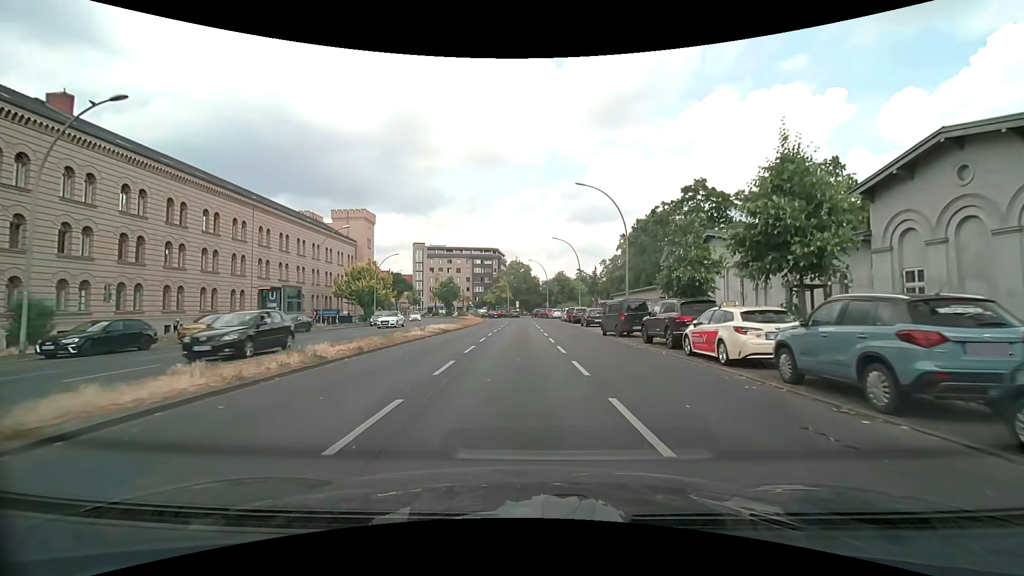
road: primary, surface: asphalt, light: Day
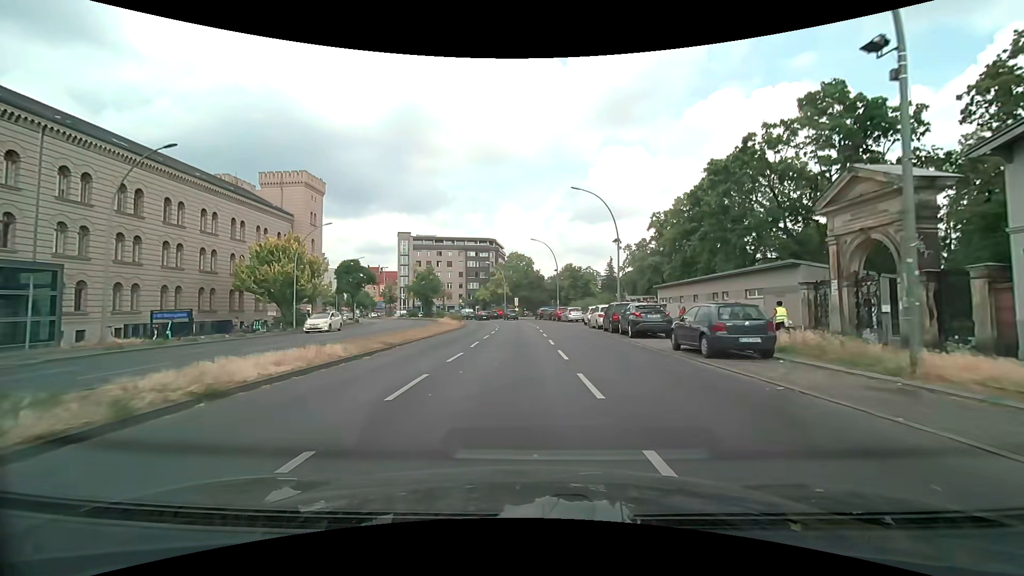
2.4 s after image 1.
(+0.3, +25.6) m; 0°
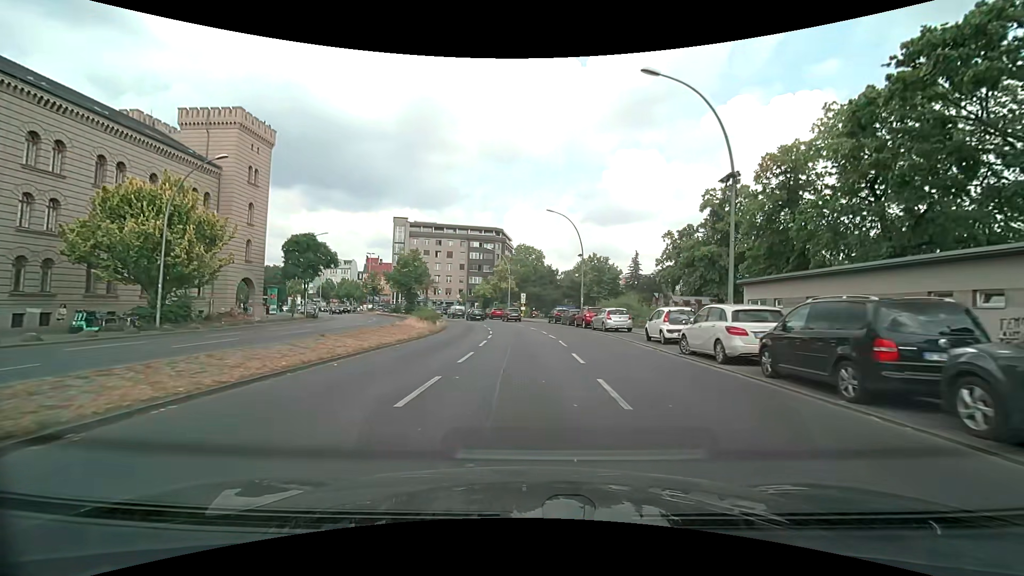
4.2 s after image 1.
(-0.2, +18.7) m; -1°
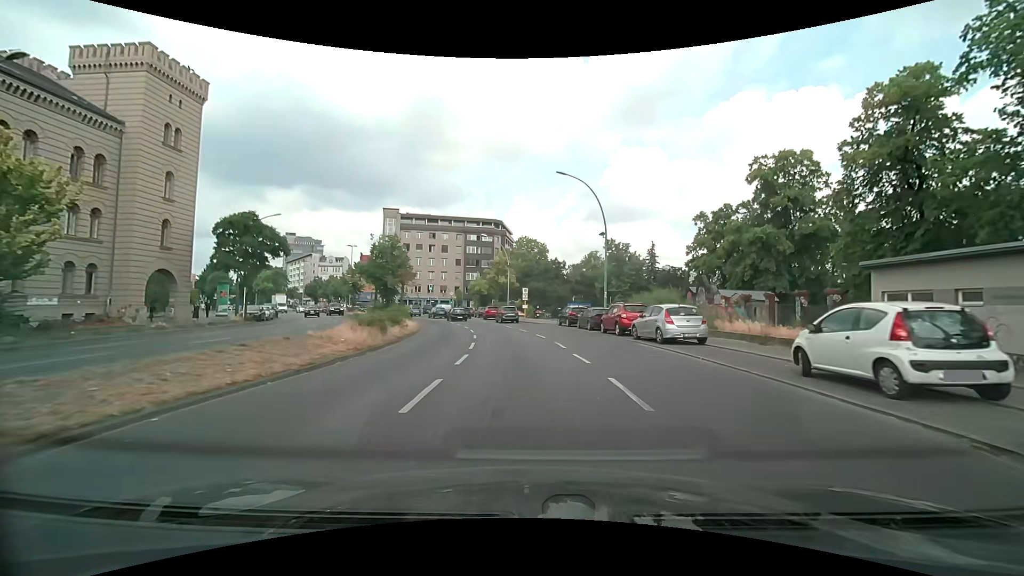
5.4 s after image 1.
(+0.1, +12.2) m; 0°
(0, +10) (0, +20) (-1, +30) (-3, +40) (-5, +50) (-8, +59) (-11, +69) (-15, +78) (-20, +87) (-25, +95) m
